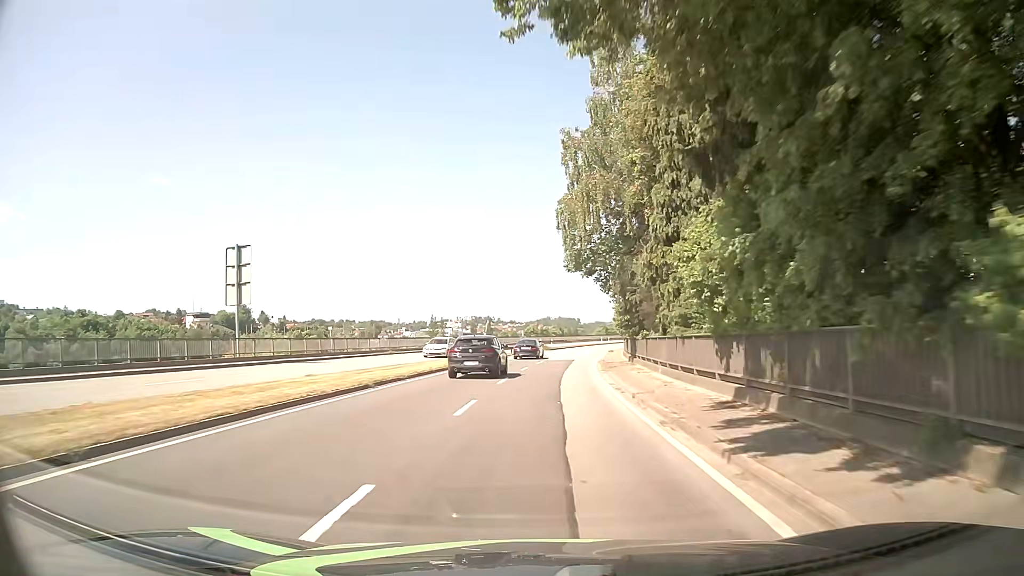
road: primary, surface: asphalt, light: Day
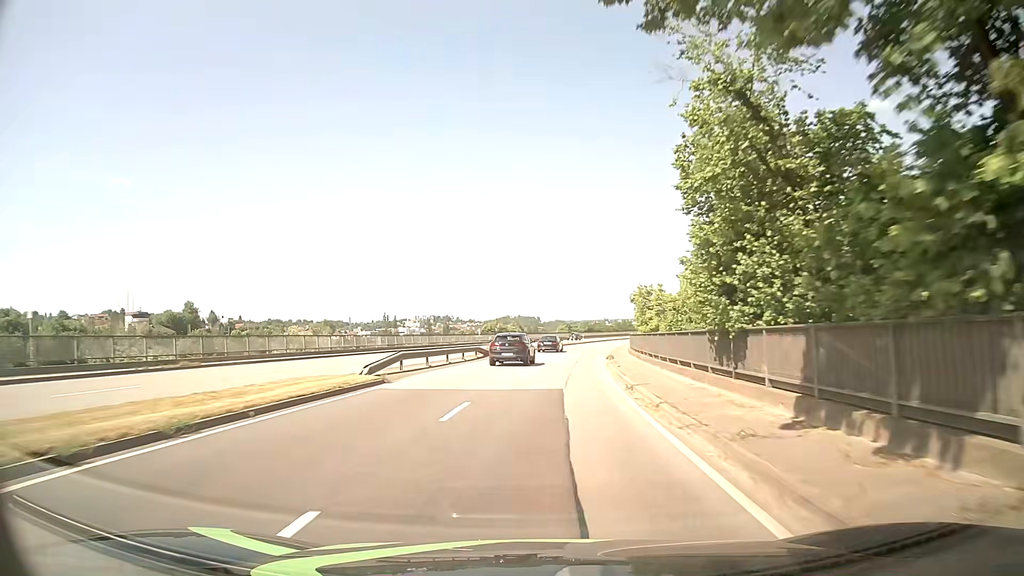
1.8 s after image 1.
(+0.8, +28.5) m; +3°
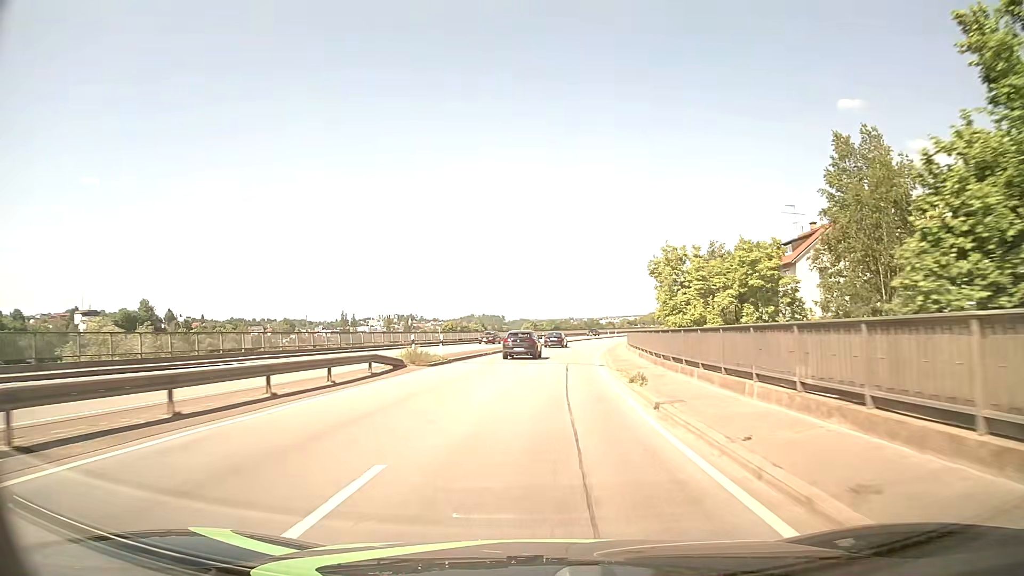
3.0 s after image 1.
(+0.6, +20.0) m; +3°
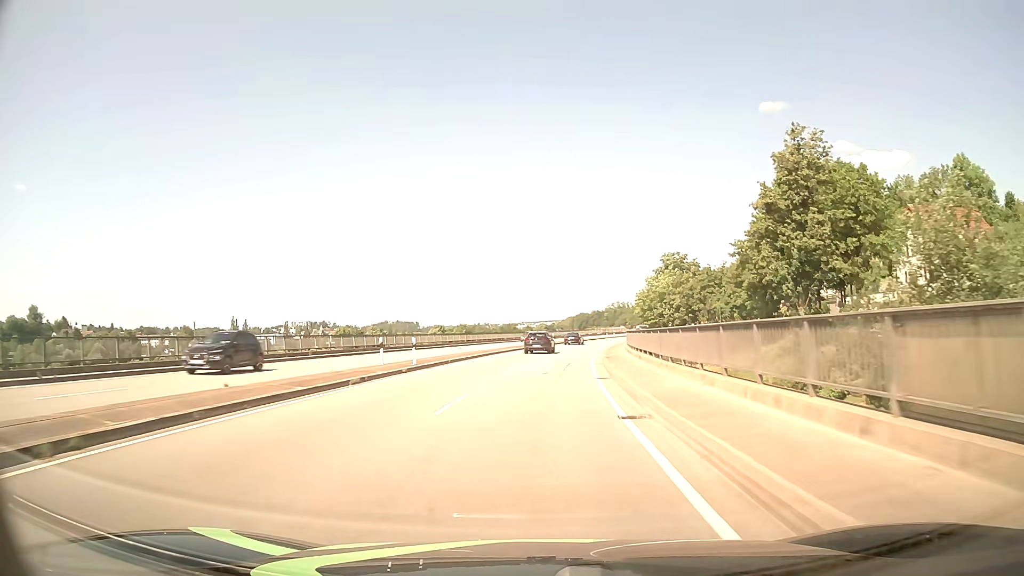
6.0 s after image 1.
(+3.3, +51.3) m; +7°
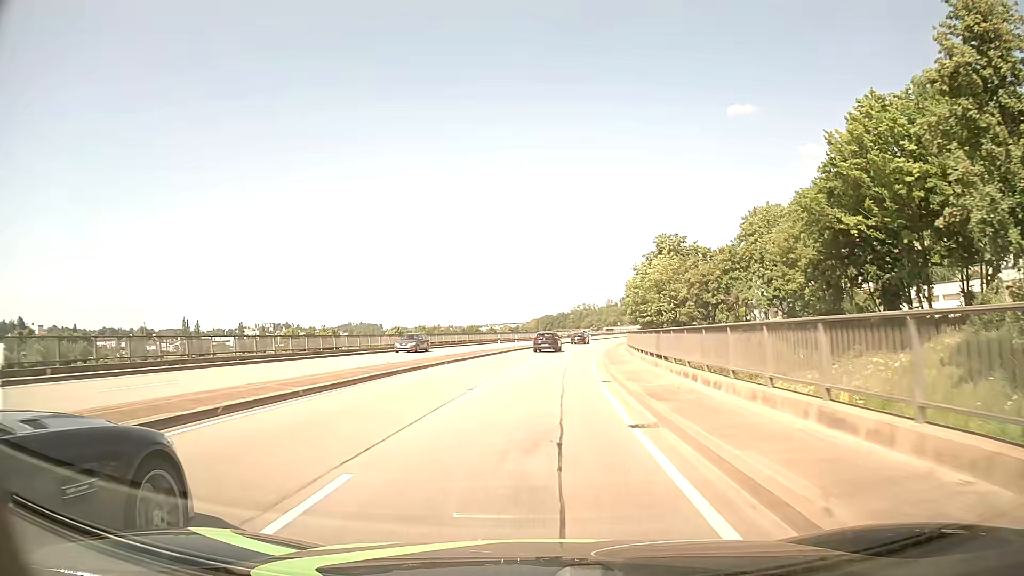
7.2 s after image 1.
(+0.6, +21.0) m; +3°
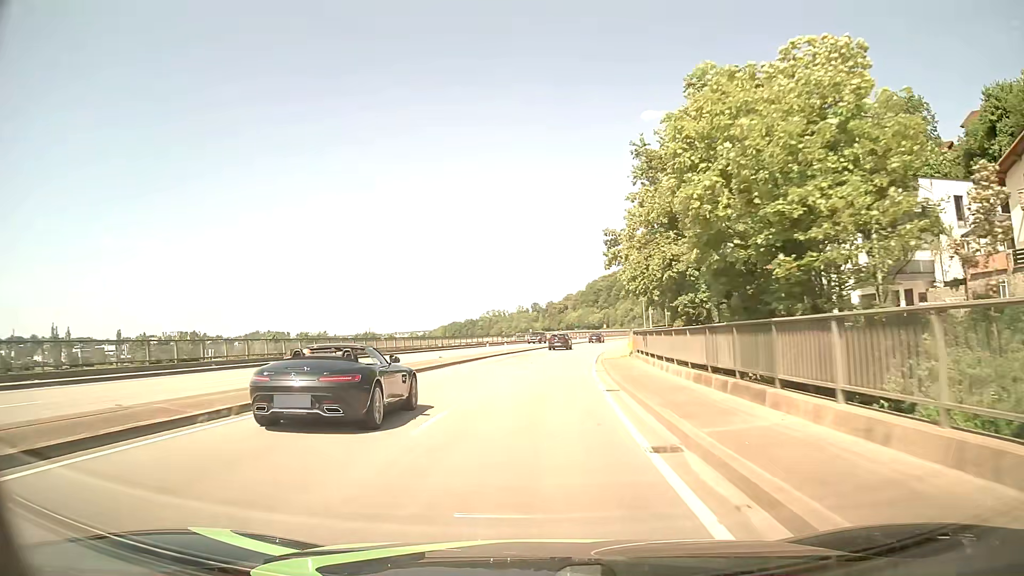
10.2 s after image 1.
(+3.6, +52.9) m; +8°
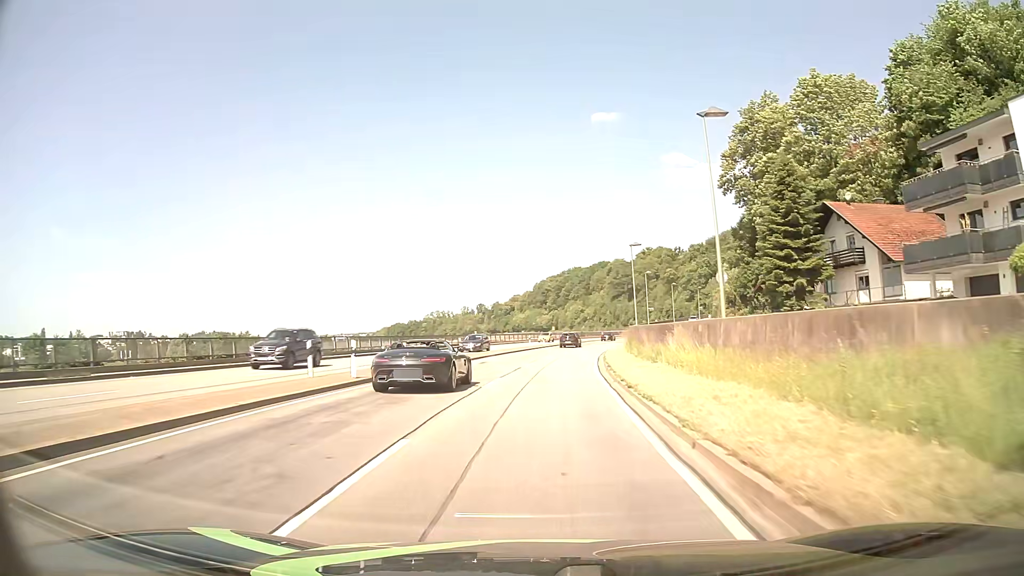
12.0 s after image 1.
(+1.2, +32.0) m; +5°
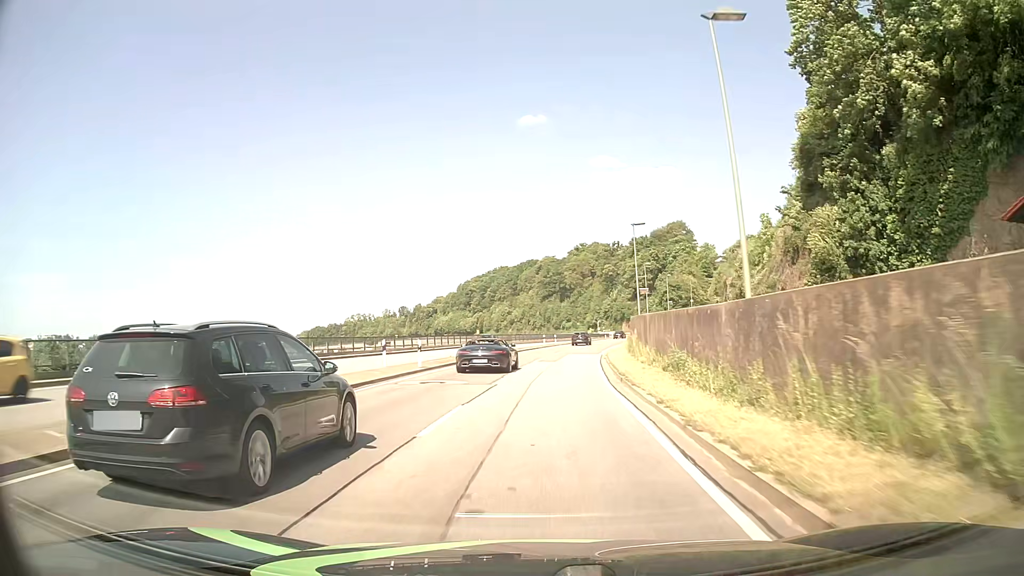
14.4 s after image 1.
(+2.3, +42.9) m; +6°
(0, +10) (+1, +20) (+1, +30) (+2, +40) (+3, +50) (+5, +60) (+6, +70) (+8, +79) (+10, +89) (+13, +99) m
